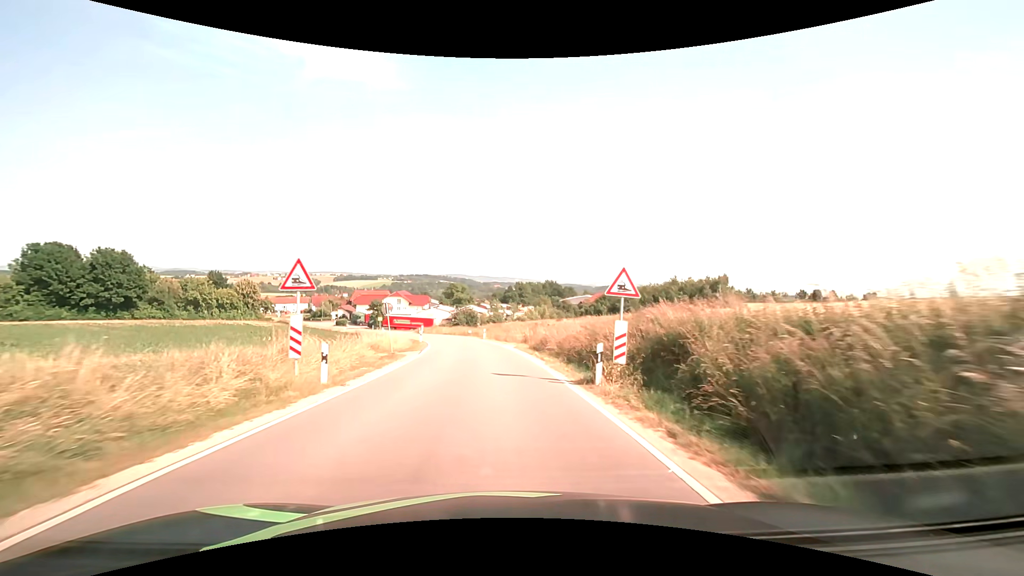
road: tertiary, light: Day
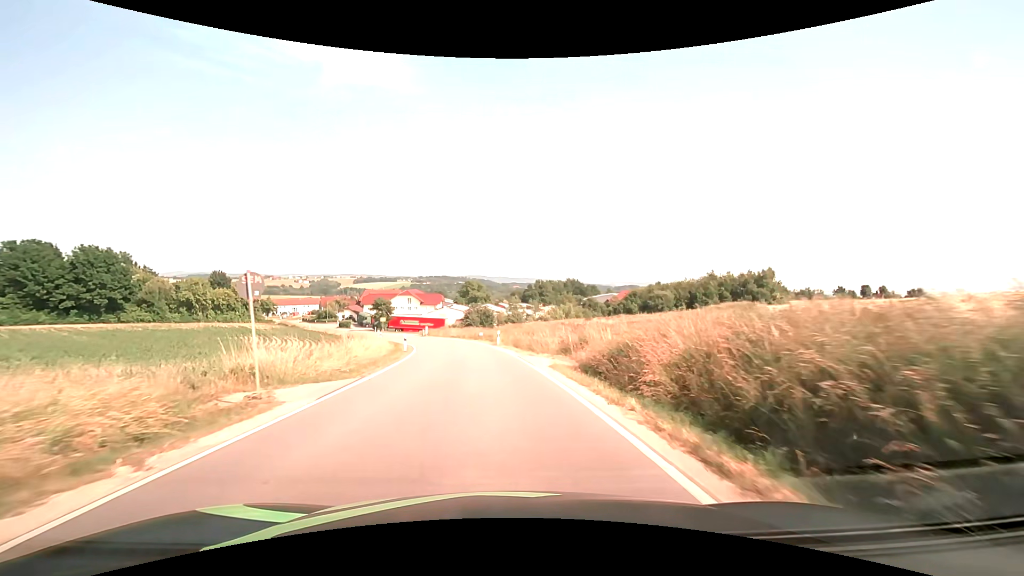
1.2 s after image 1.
(-0.3, +15.5) m; -2°
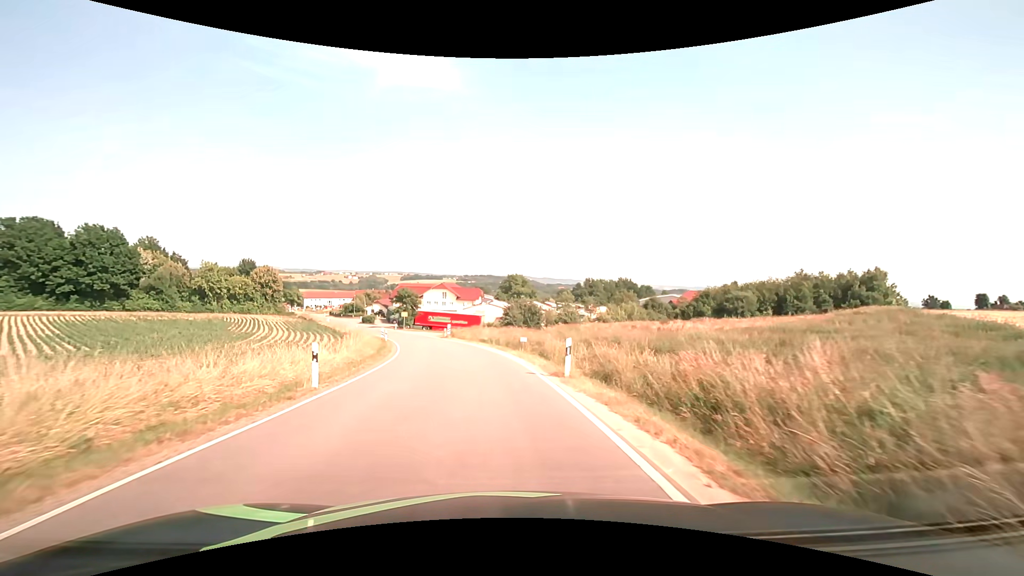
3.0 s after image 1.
(-0.9, +21.1) m; -5°
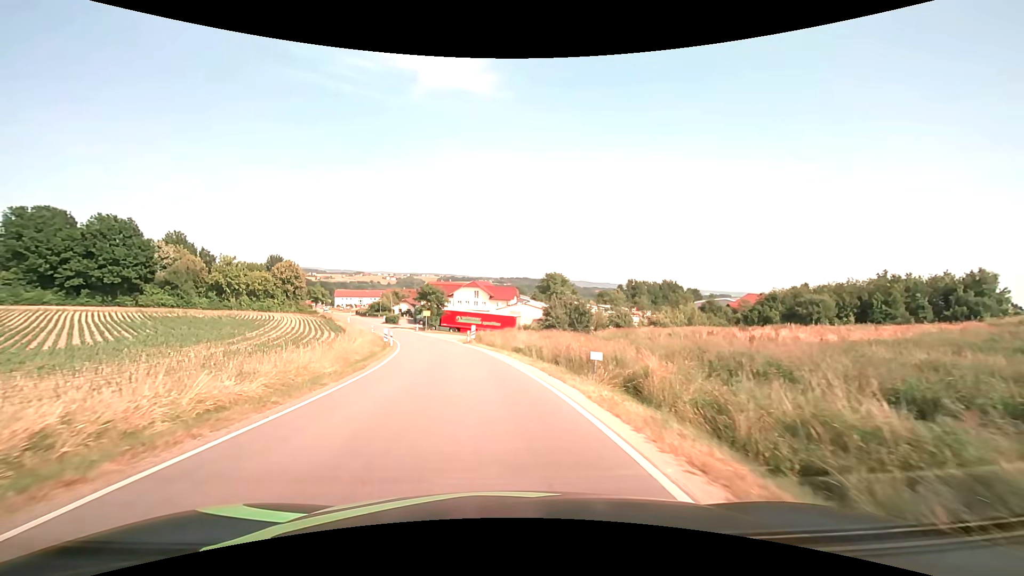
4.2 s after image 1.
(-0.4, +13.1) m; -4°
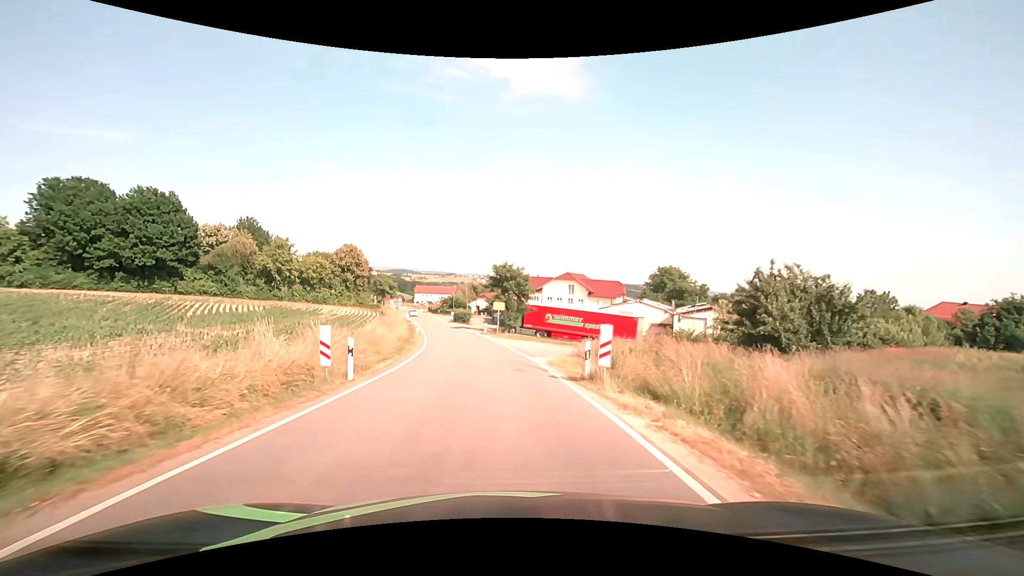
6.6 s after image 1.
(-2.6, +28.1) m; -10°
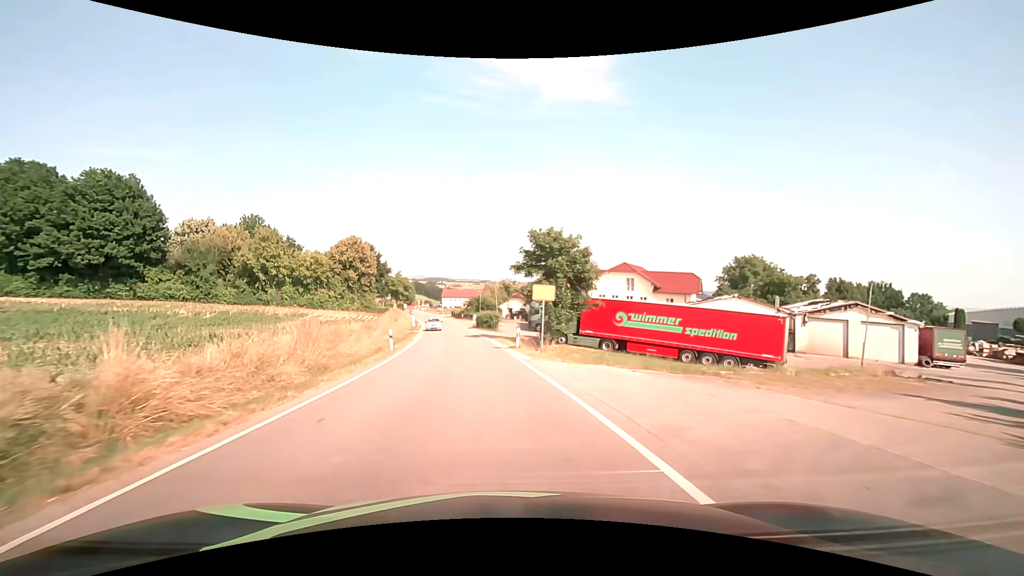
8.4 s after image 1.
(-0.7, +22.4) m; -4°
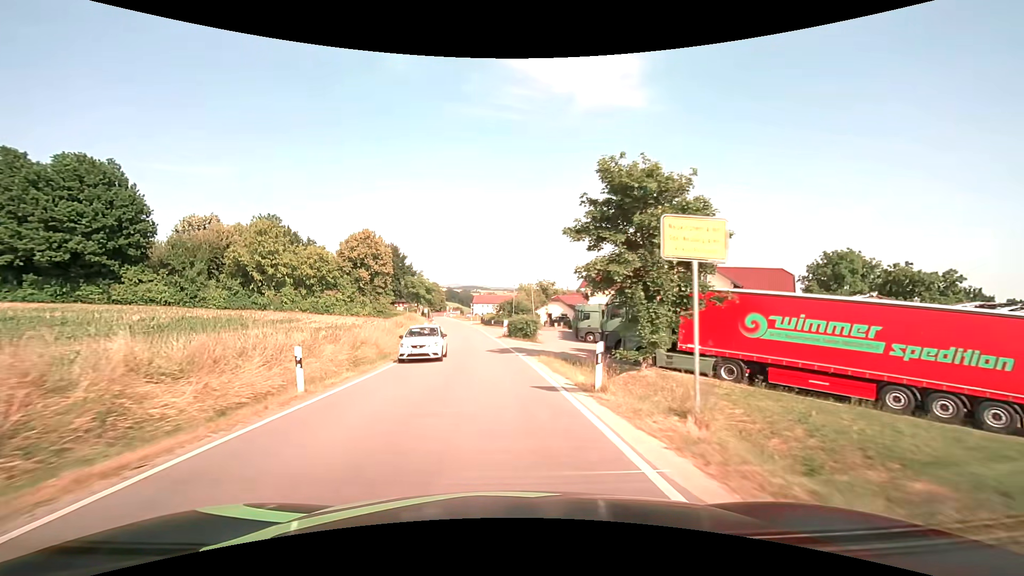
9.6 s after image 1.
(-0.6, +14.8) m; -4°
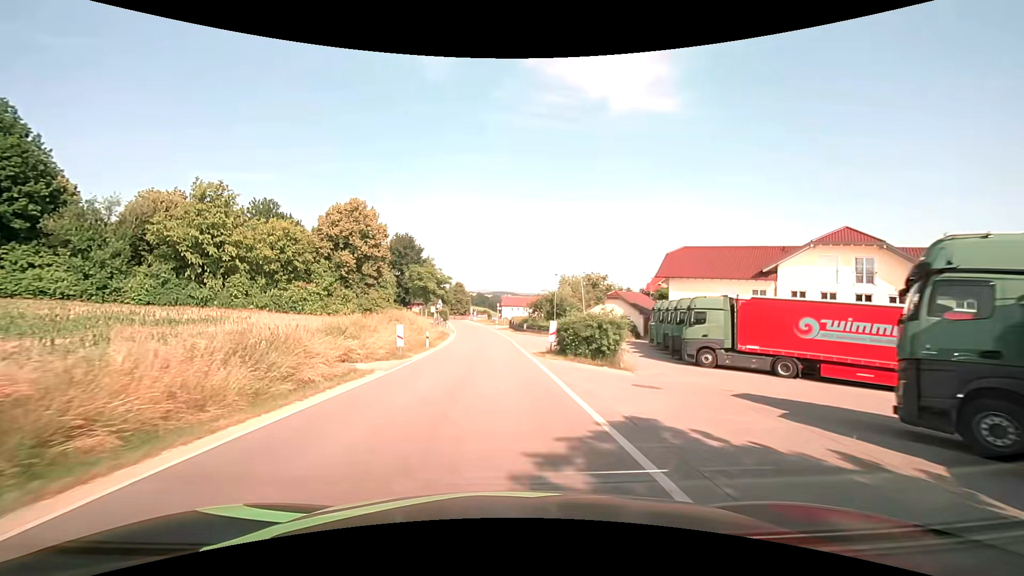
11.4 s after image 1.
(-0.8, +22.2) m; -4°
(0, +10) (0, +20) (0, +30) (-1, +40) (-1, +50) (-2, +60) (-3, +70) (-4, +80) (-6, +90) (-7, +100) m
